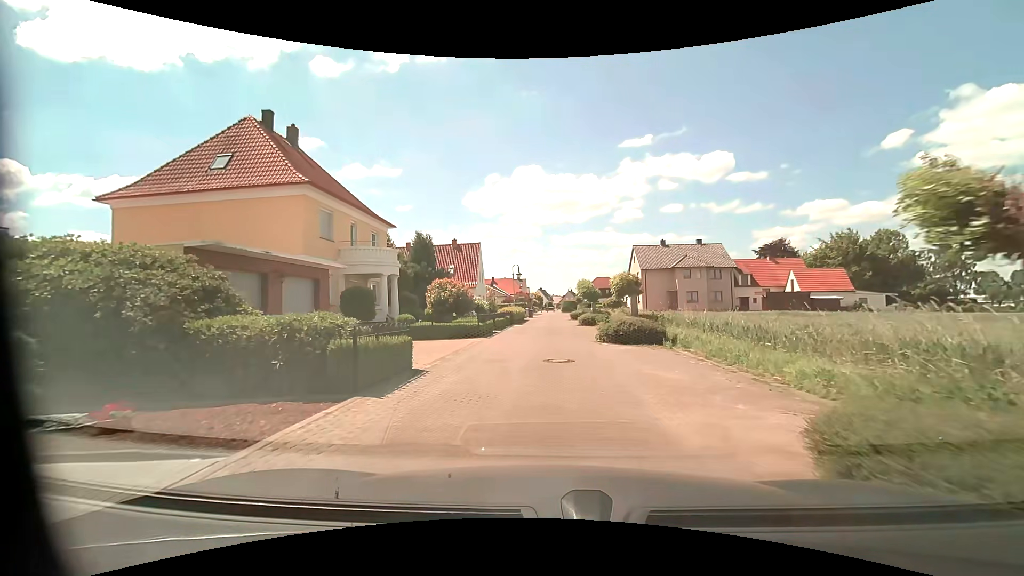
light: Day
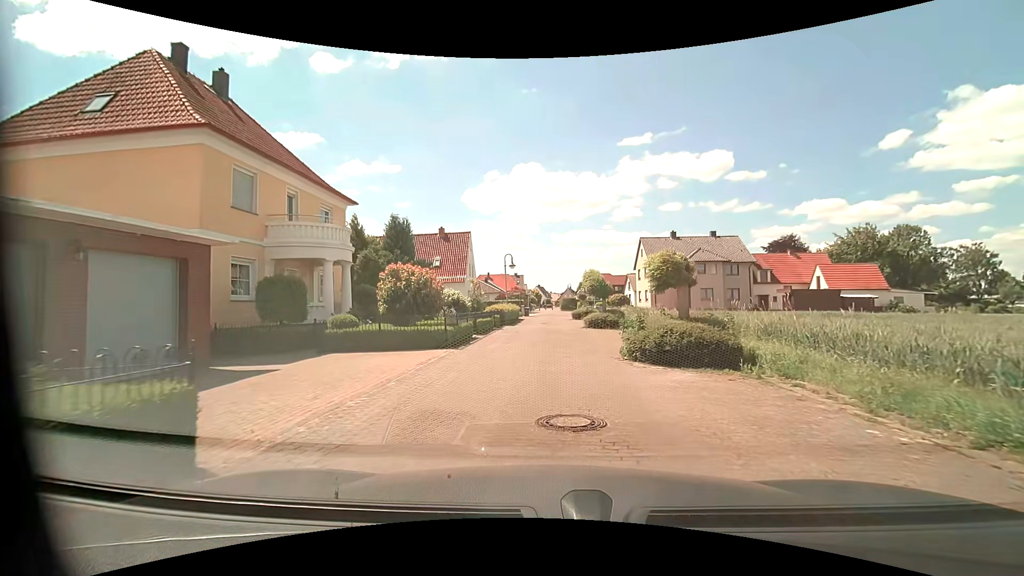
(0.0, +6.6) m; 0°
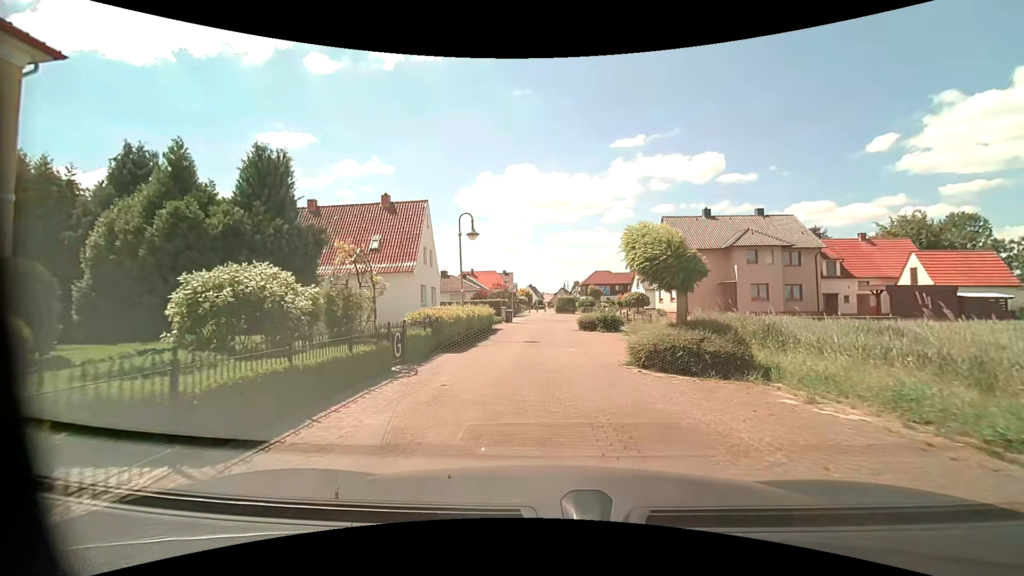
(+0.2, +16.3) m; +2°
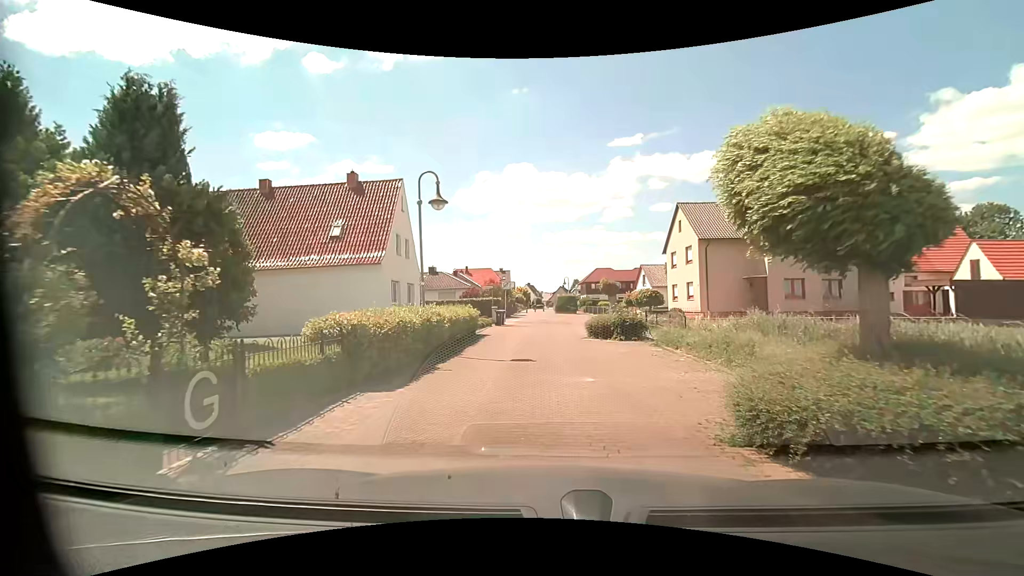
(-0.1, +6.0) m; -1°
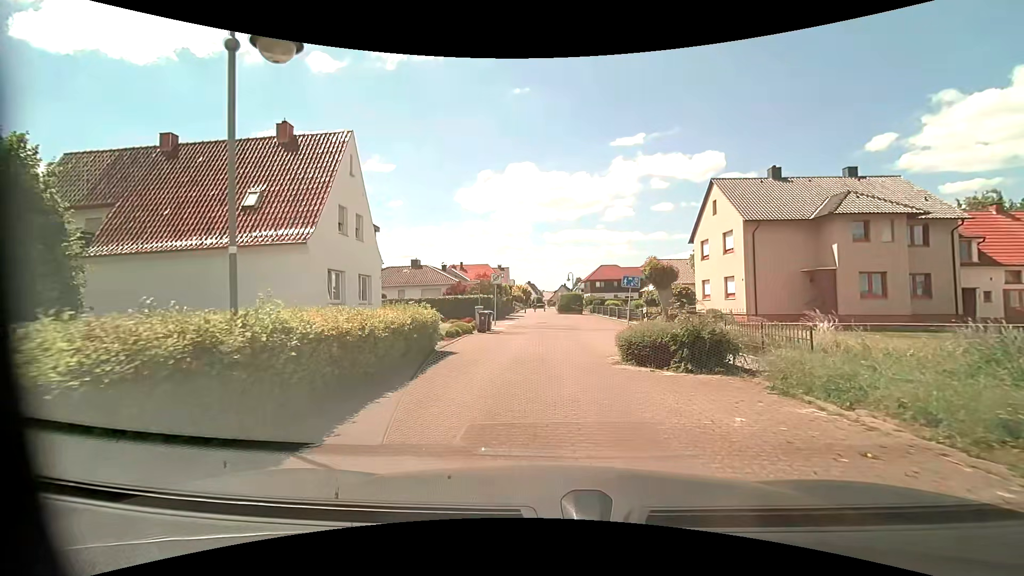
(0.0, +8.2) m; 0°
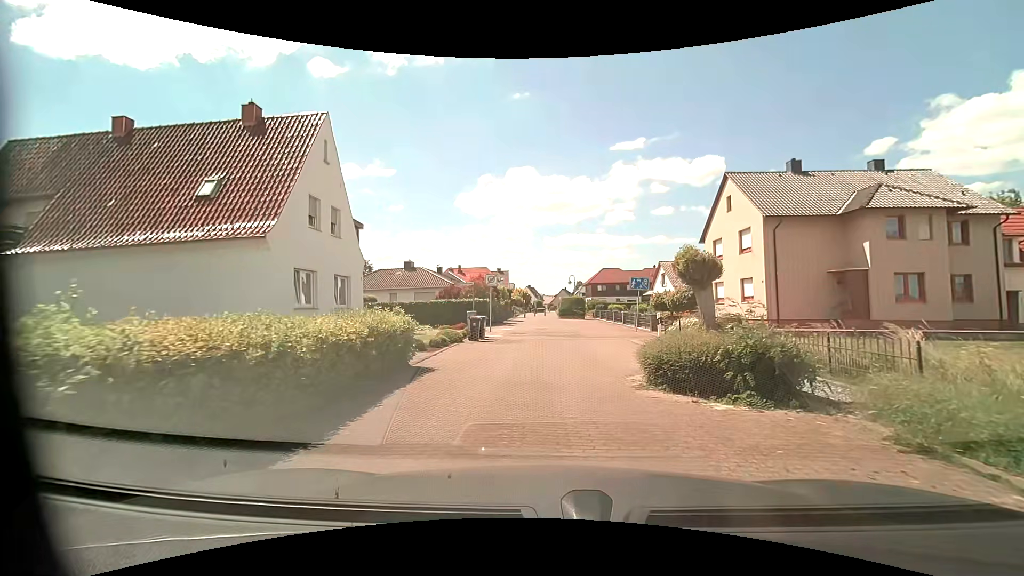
(0.0, +2.7) m; 0°
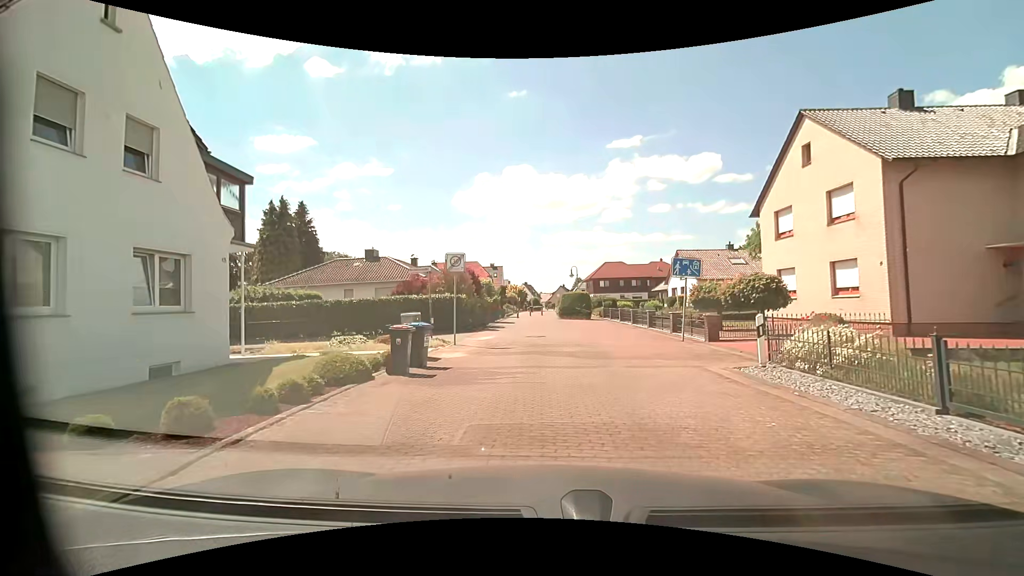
(-0.1, +9.6) m; -1°
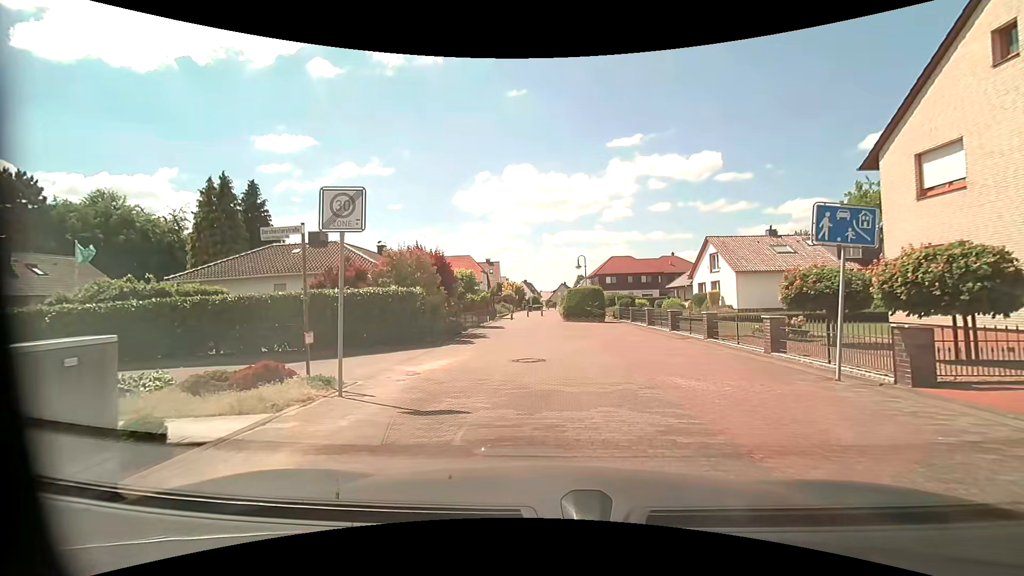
(+0.1, +9.3) m; 0°
(0, +10) (0, +20) (0, +30) (0, +40) (+2, +50) (+3, +60) (+3, +70) (+3, +80) (+2, +90) (0, +99) m
